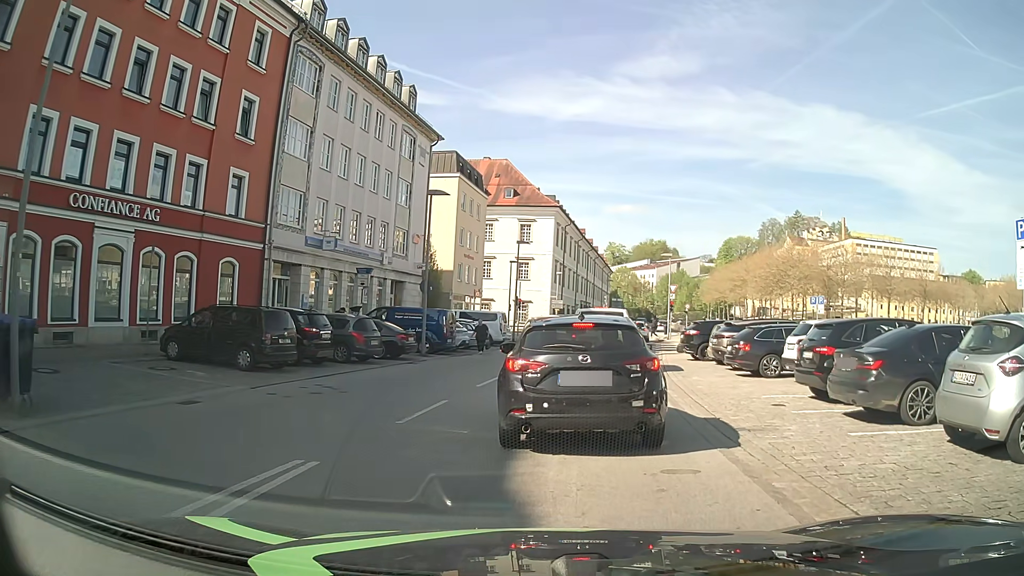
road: tertiary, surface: asphalt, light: Day
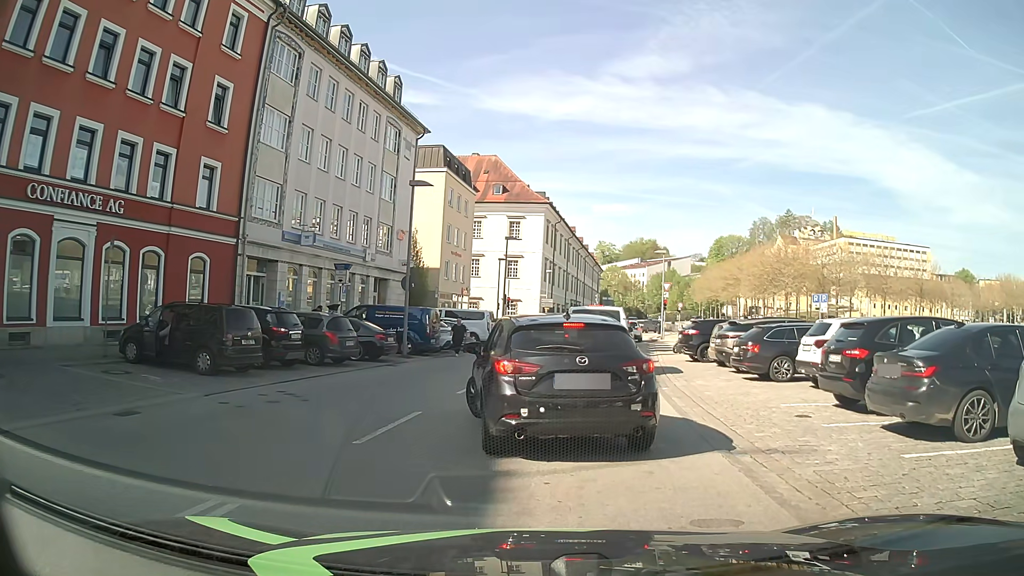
(0.0, +1.6) m; -1°
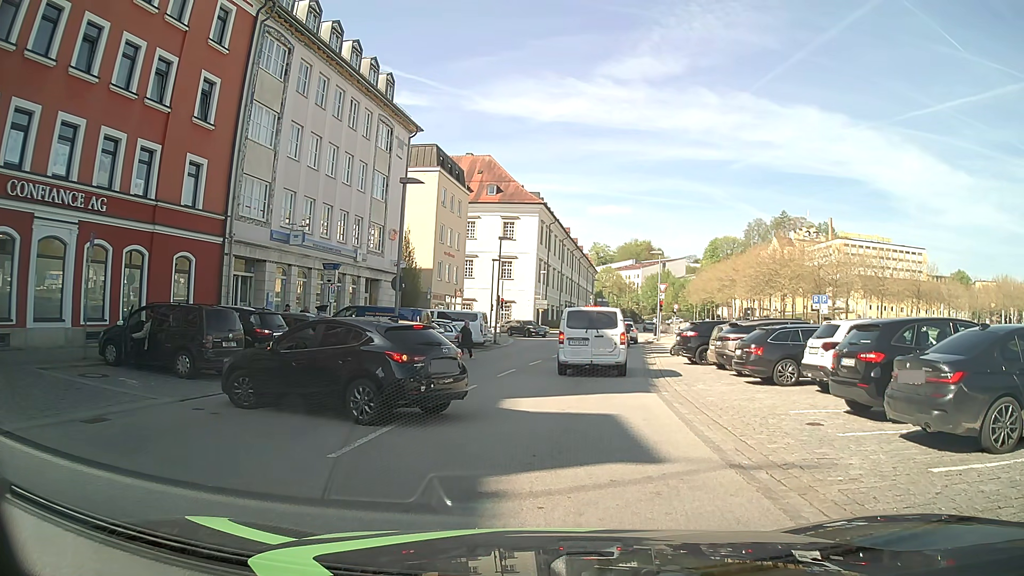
(0.0, +0.7) m; 0°
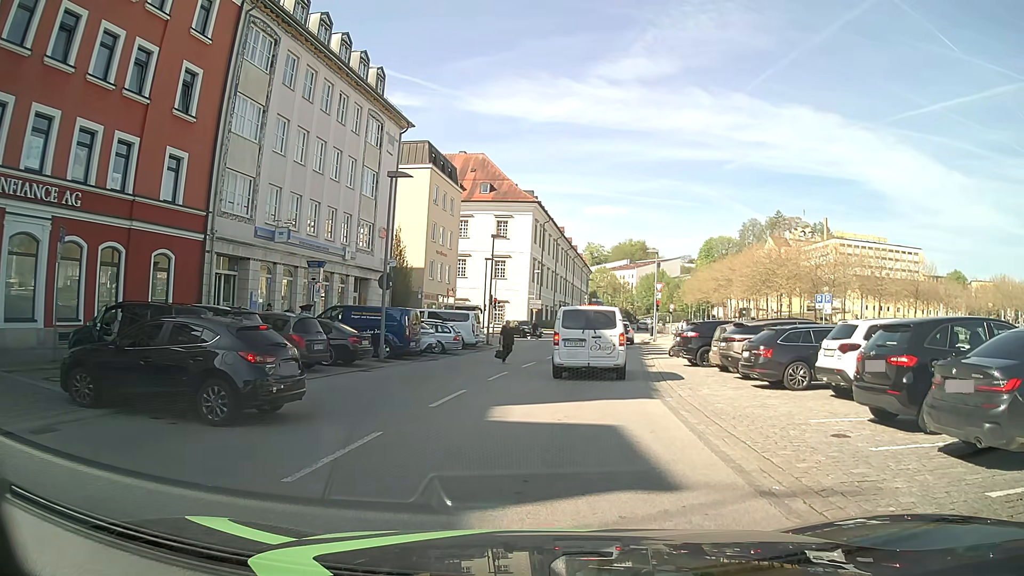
(0.0, +1.2) m; 0°
